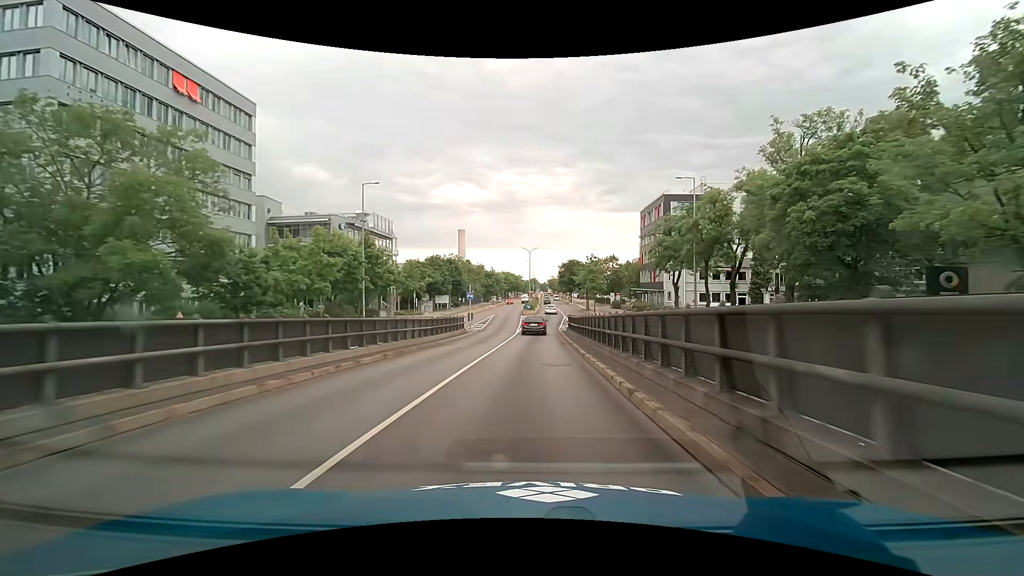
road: primary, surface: asphalt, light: Day
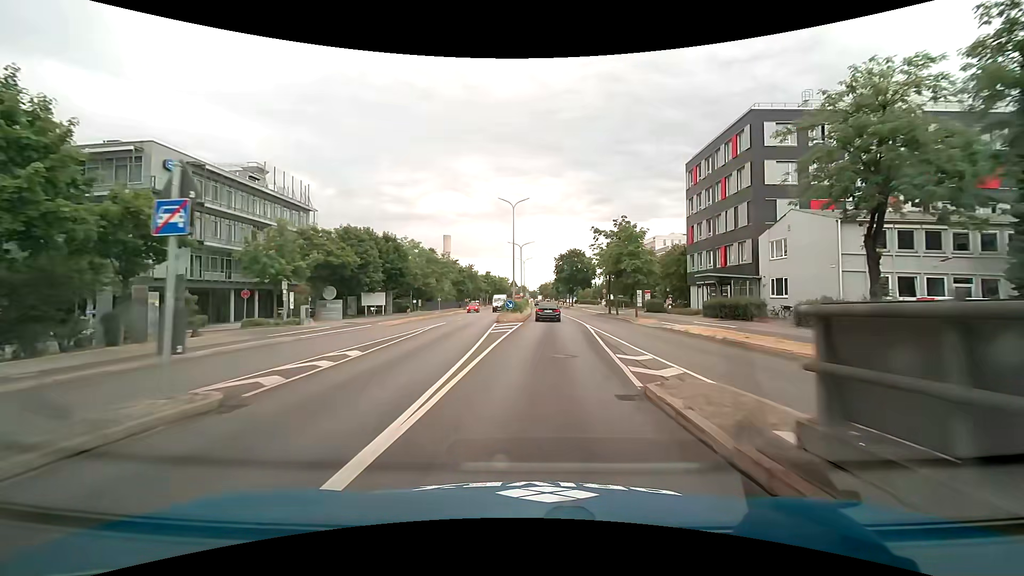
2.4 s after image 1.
(+0.4, +36.8) m; +1°
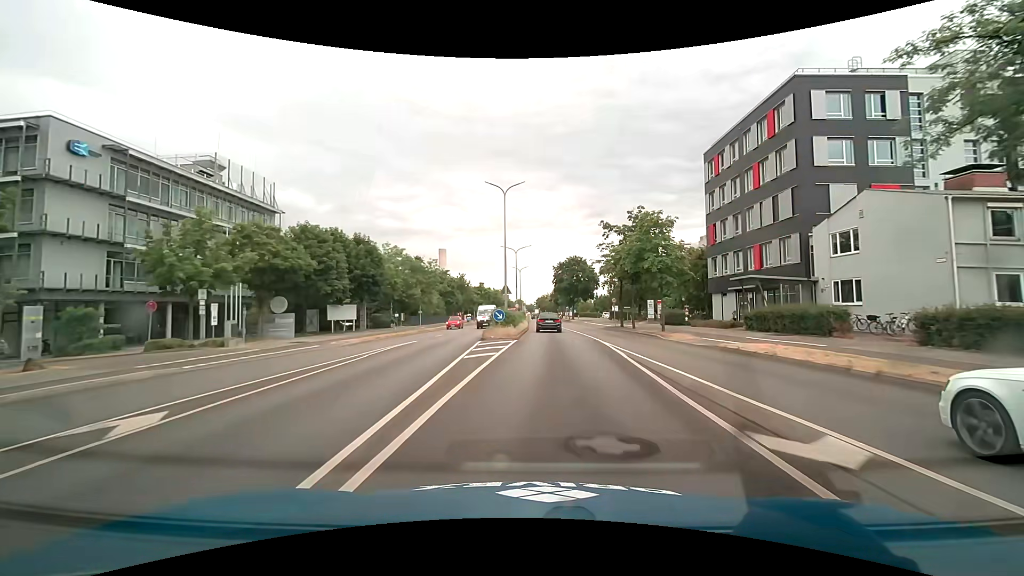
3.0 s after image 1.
(+0.1, +9.1) m; +1°
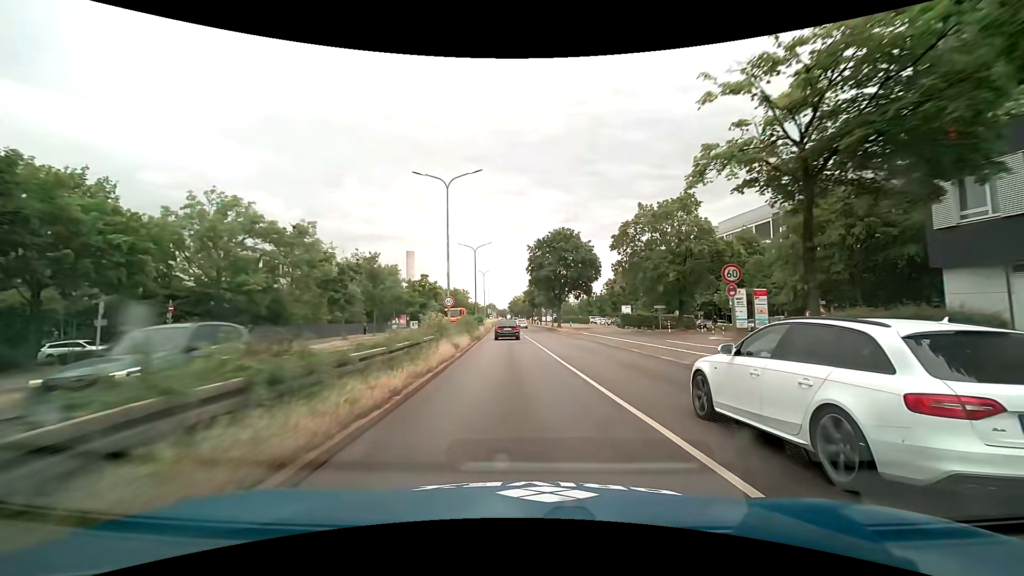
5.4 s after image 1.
(+1.4, +35.9) m; +3°
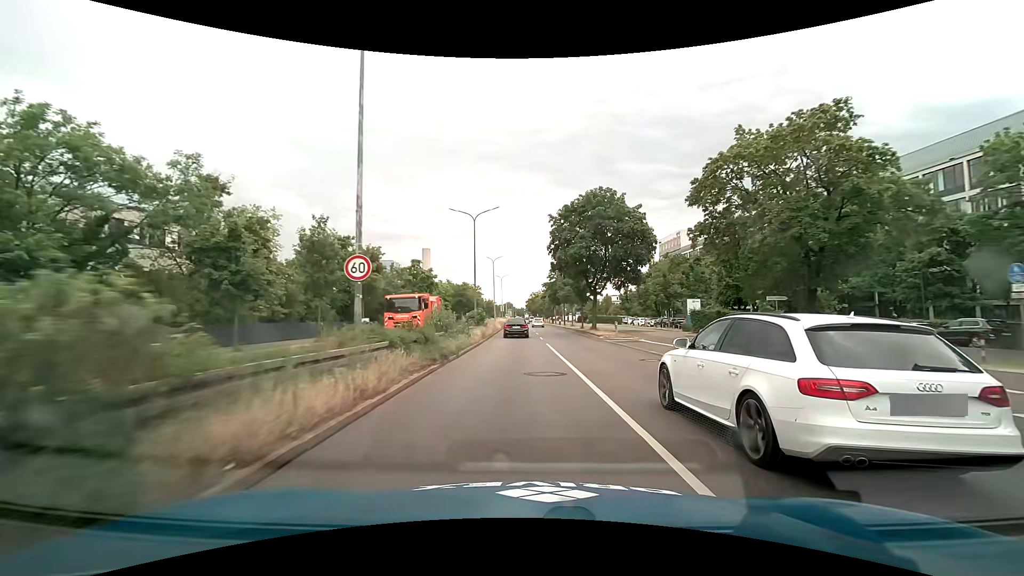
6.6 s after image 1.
(-0.3, +18.1) m; -2°
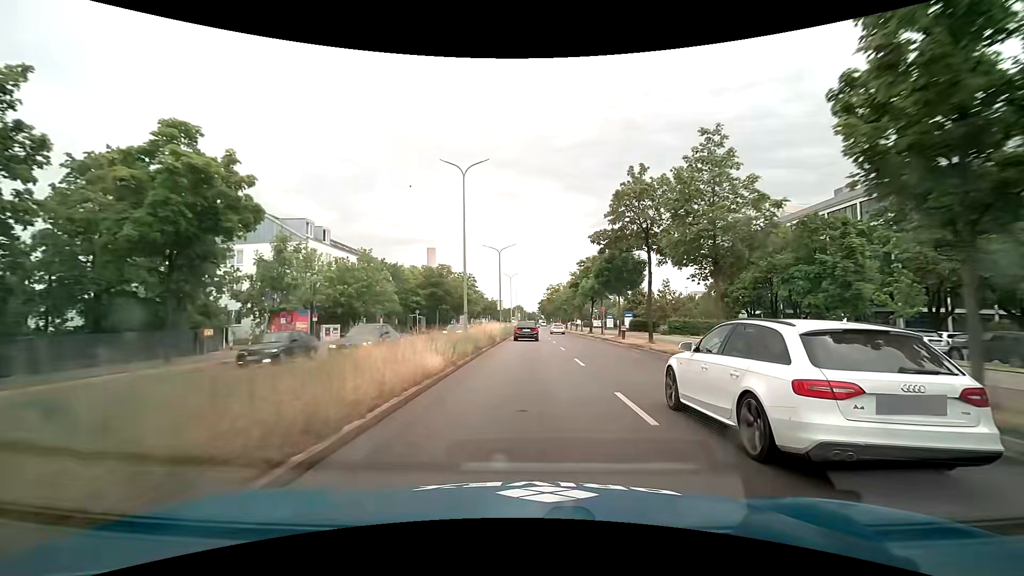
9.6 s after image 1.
(-0.8, +45.4) m; -1°
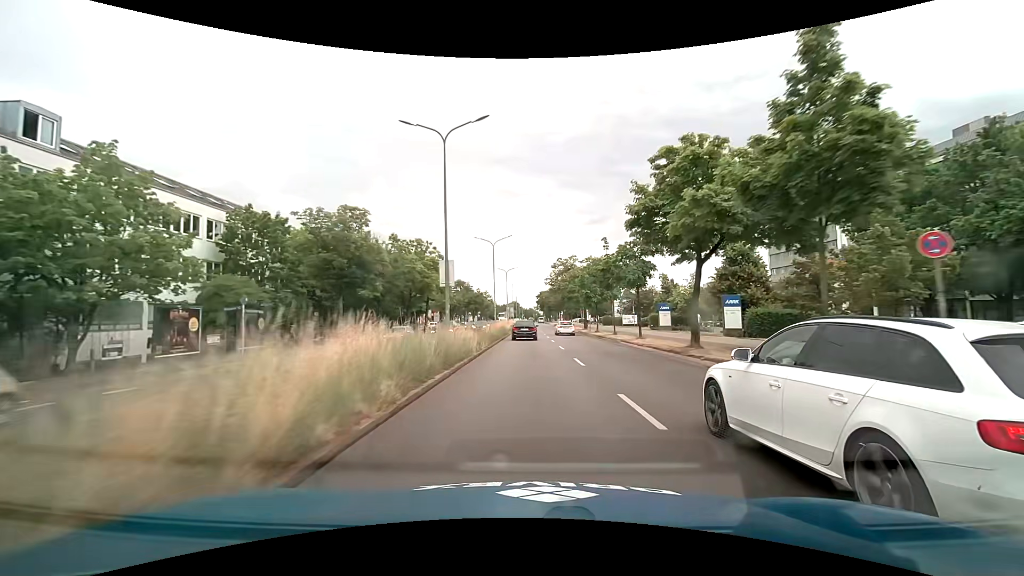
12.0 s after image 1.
(+0.1, +36.4) m; 0°
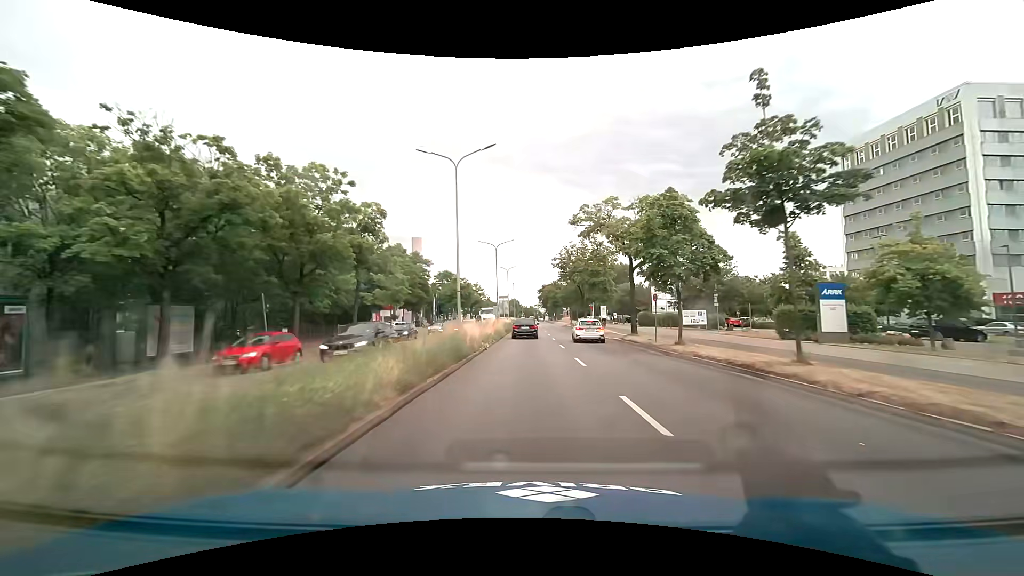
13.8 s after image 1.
(0.0, +27.5) m; 0°
(0, +10) (0, +20) (0, +30) (0, +40) (0, +50) (0, +60) (0, +70) (0, +80) (0, +90) (0, +100) m
